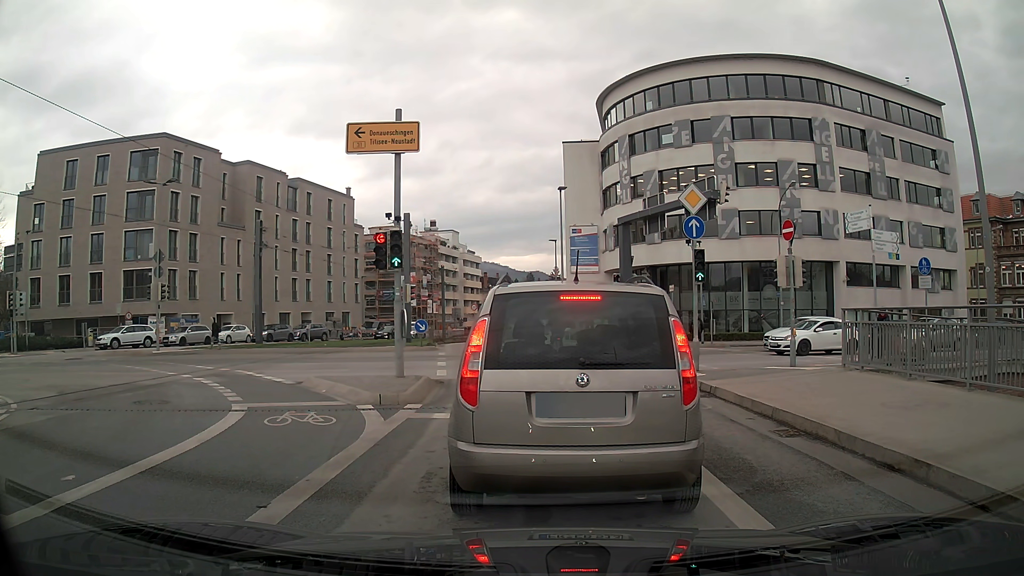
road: secondary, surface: asphalt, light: Day
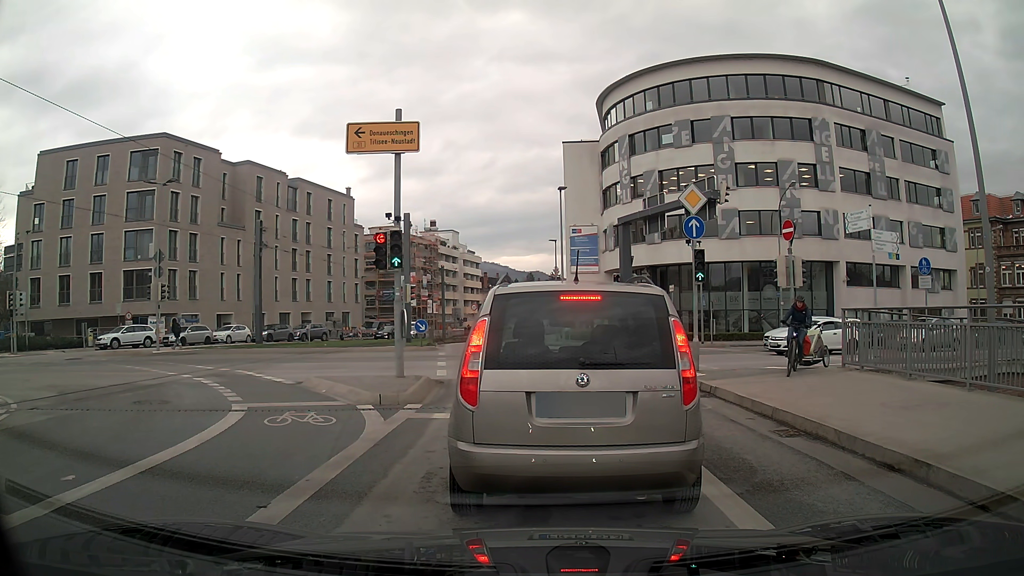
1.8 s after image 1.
(0.0, 0.0) m; 0°
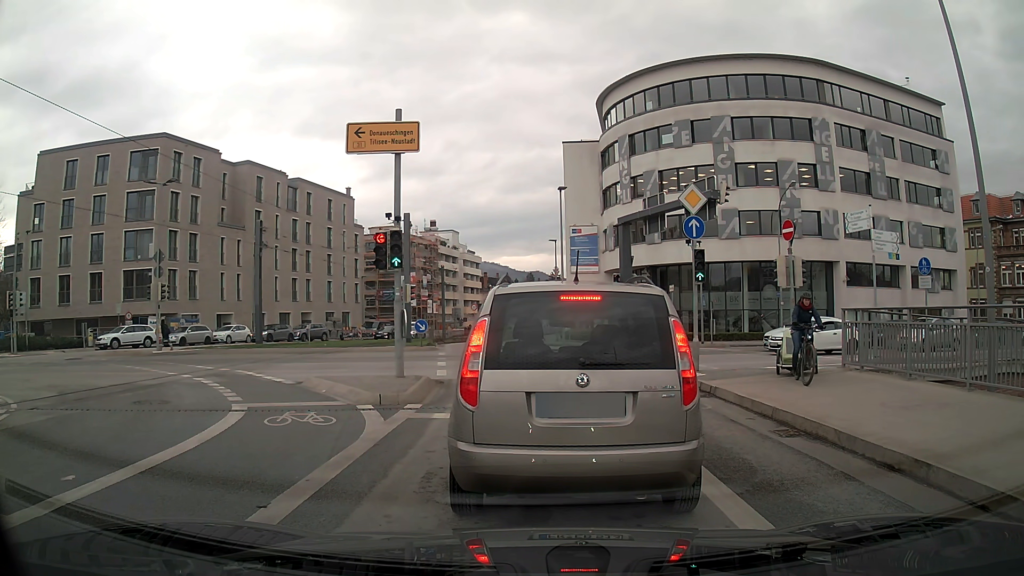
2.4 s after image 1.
(0.0, 0.0) m; 0°
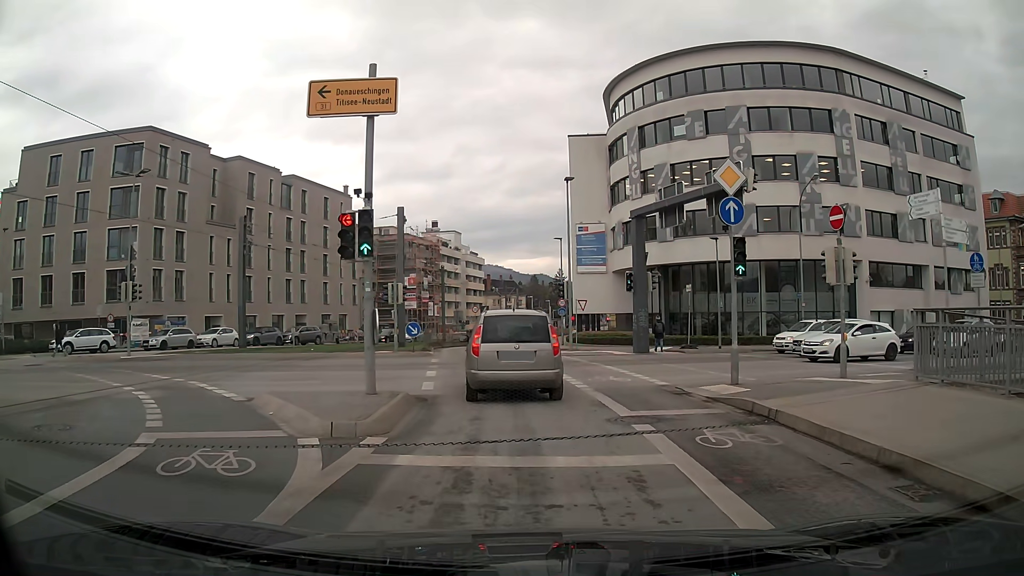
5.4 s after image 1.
(0.0, +3.3) m; +1°
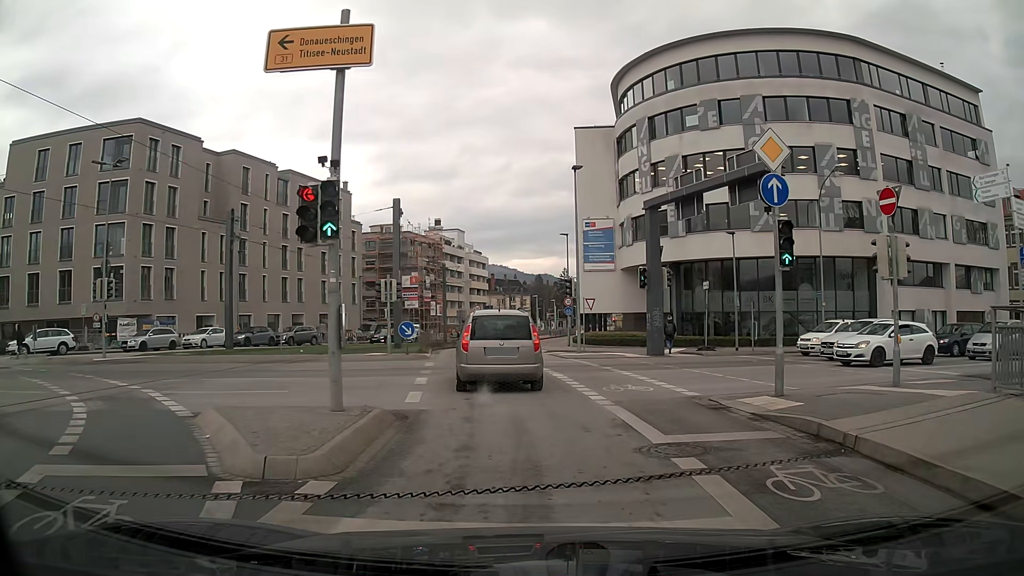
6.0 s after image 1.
(-0.1, +2.5) m; -2°
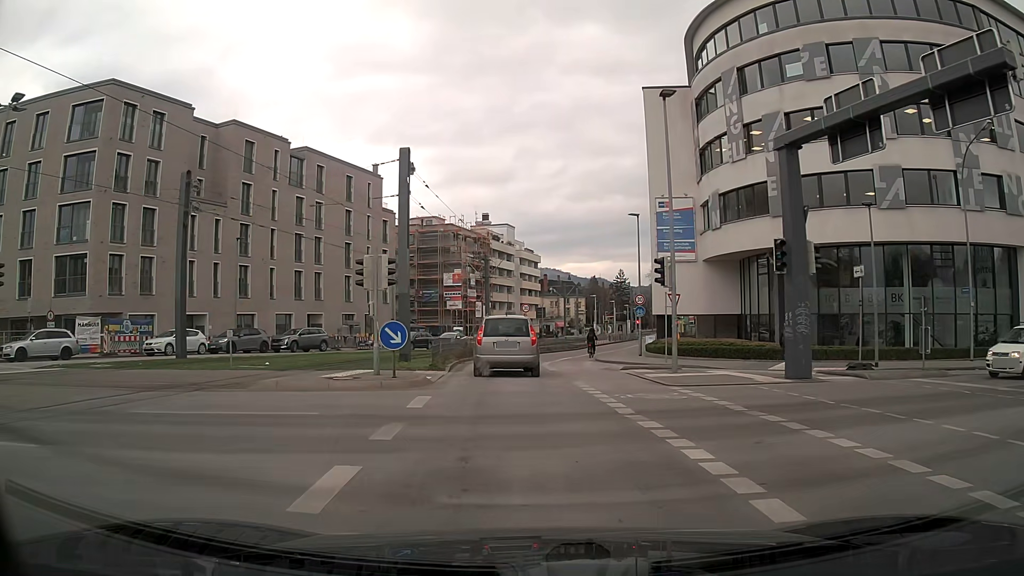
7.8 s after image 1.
(-0.3, +10.6) m; -4°
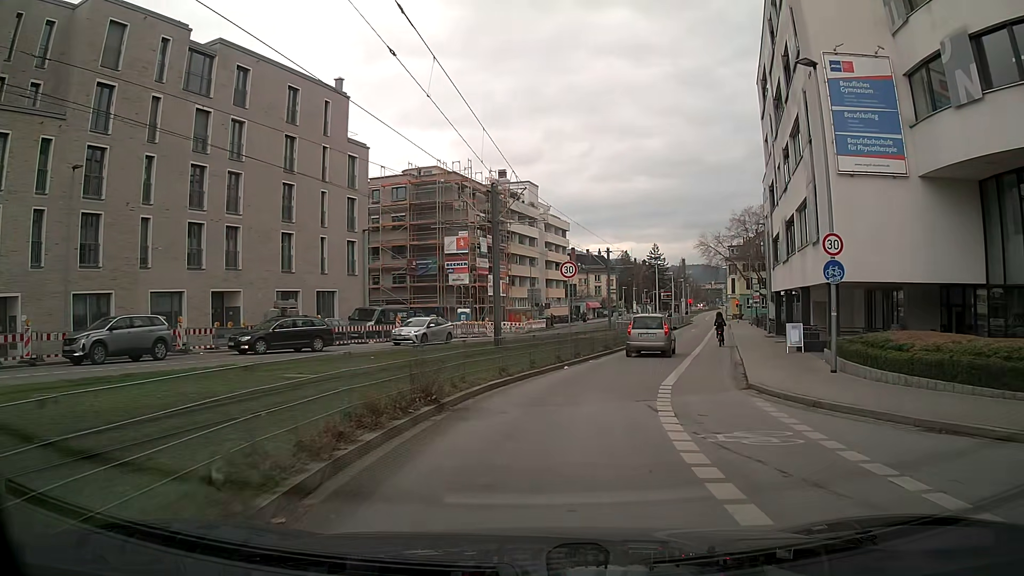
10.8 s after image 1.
(-0.8, +22.4) m; -1°
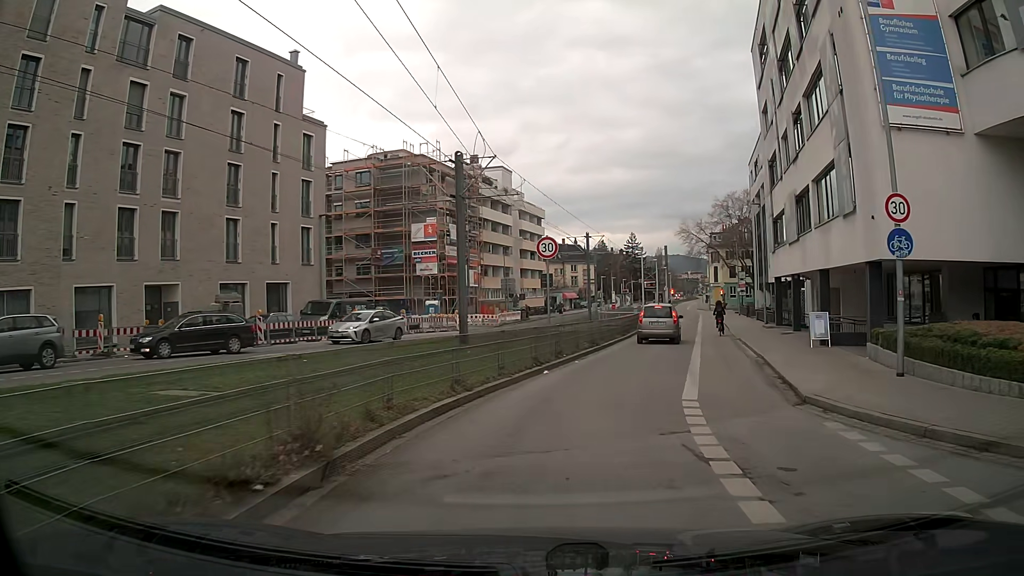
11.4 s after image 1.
(+0.1, +4.5) m; +2°
(+1, +10) (+3, +20) (+5, +29) (+8, +39) (+11, +49) (+13, +58) (+16, +68) (+18, +78) (+21, +87) (+23, +97) m
